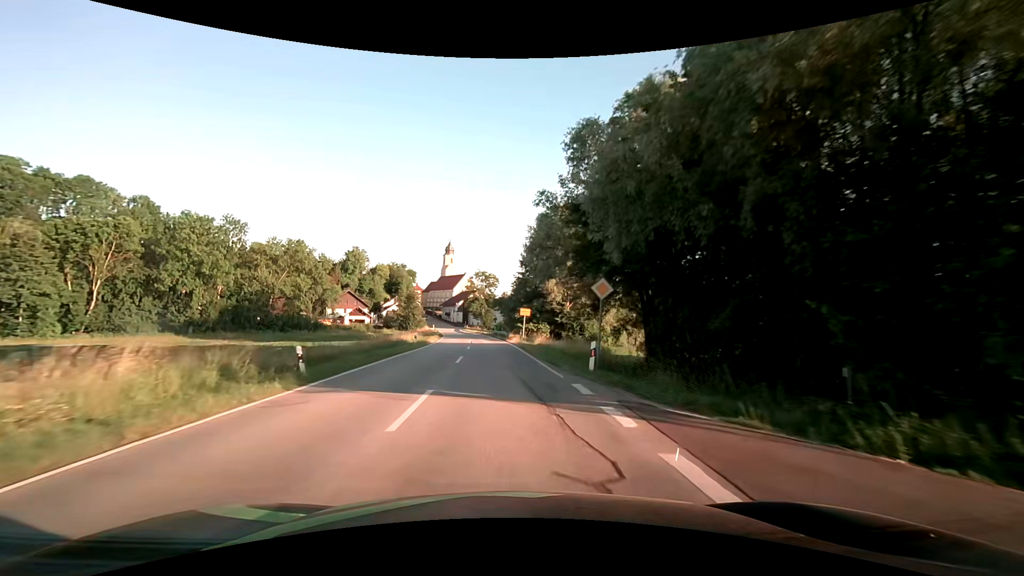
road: secondary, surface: asphalt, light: Day
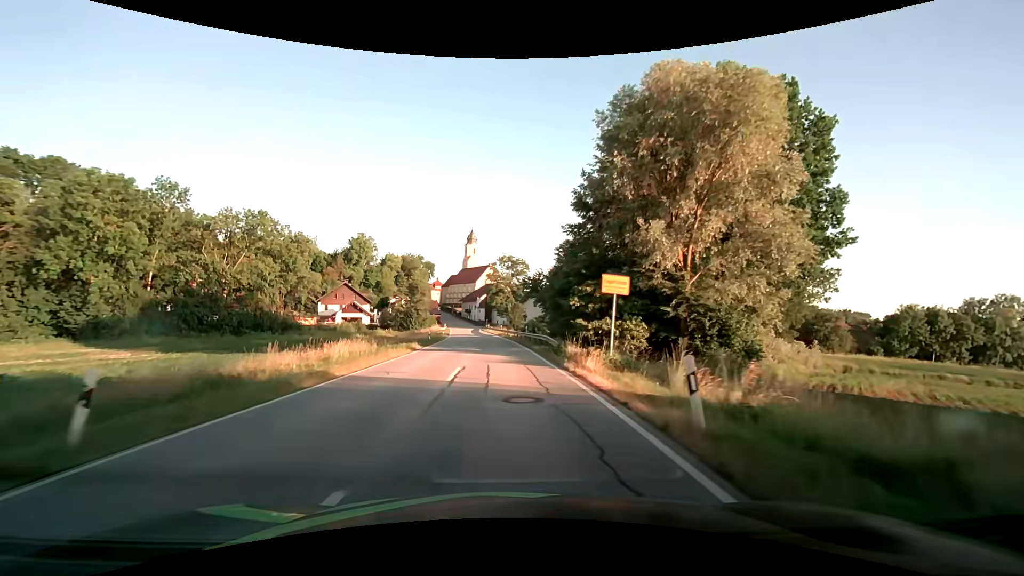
(-0.8, +29.9) m; -3°
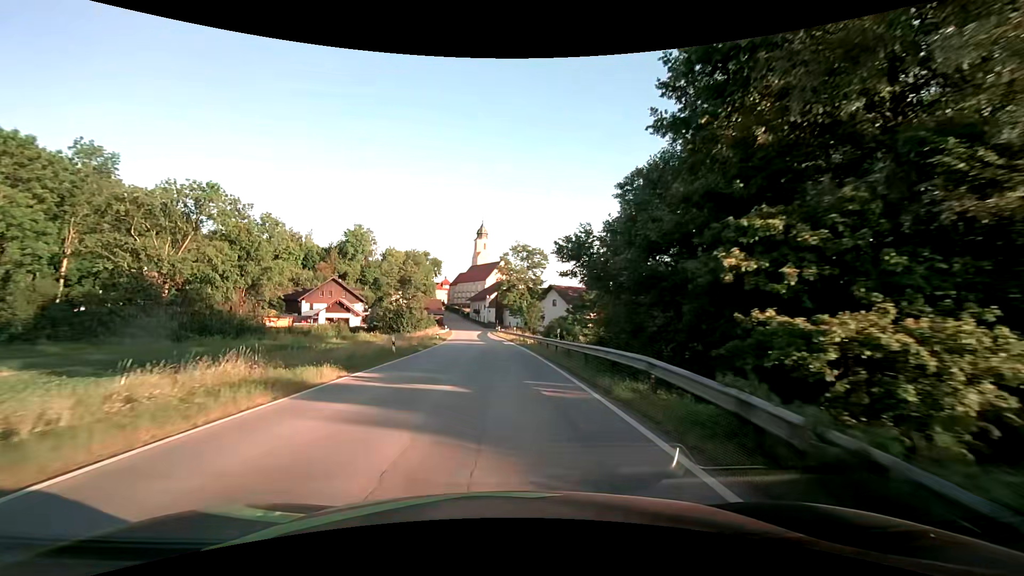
(-0.2, +17.9) m; -1°
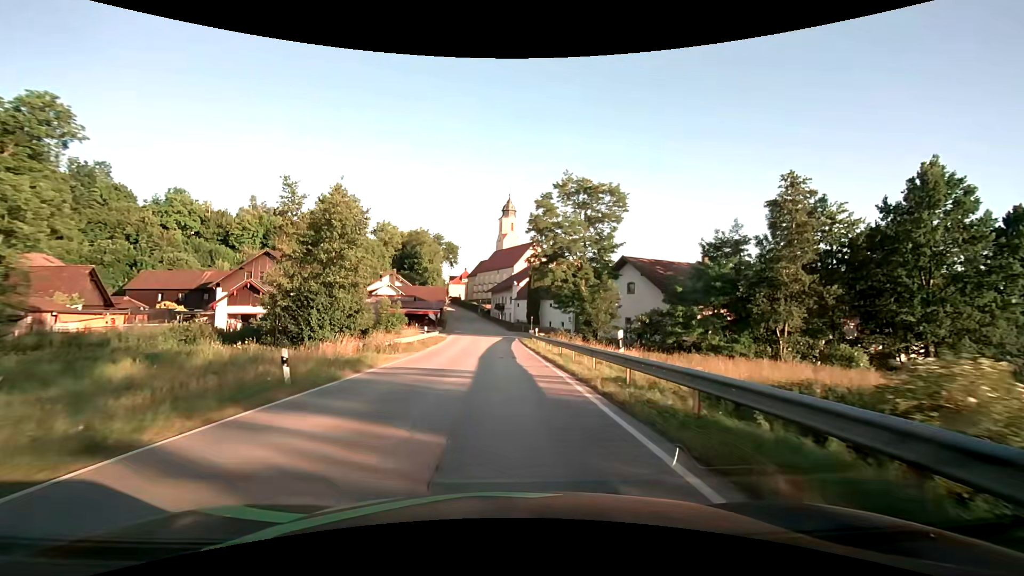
(-1.1, +42.1) m; -4°
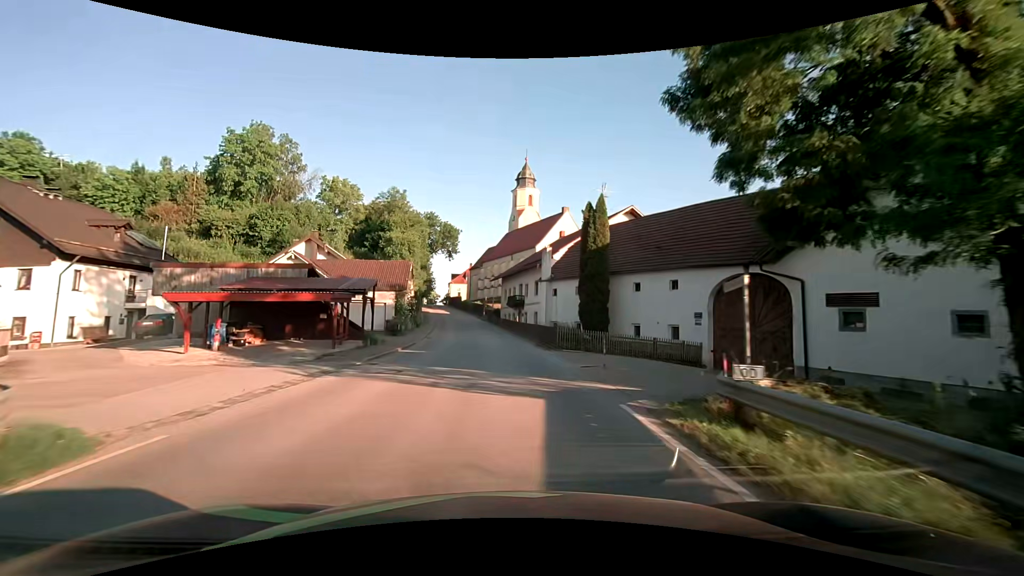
(-0.7, +40.7) m; -1°
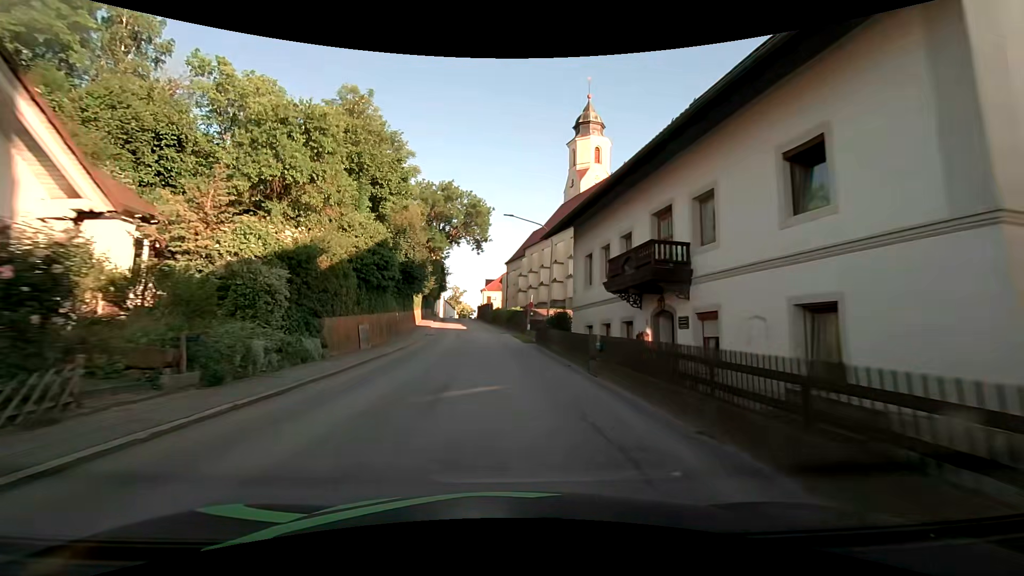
(-1.6, +38.9) m; -5°
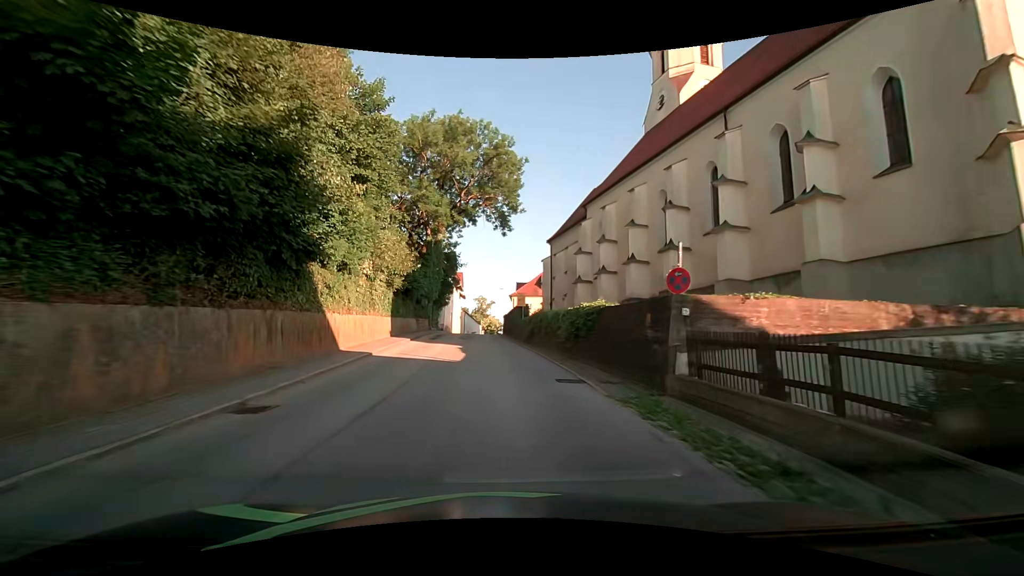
(-1.1, +30.2) m; -4°
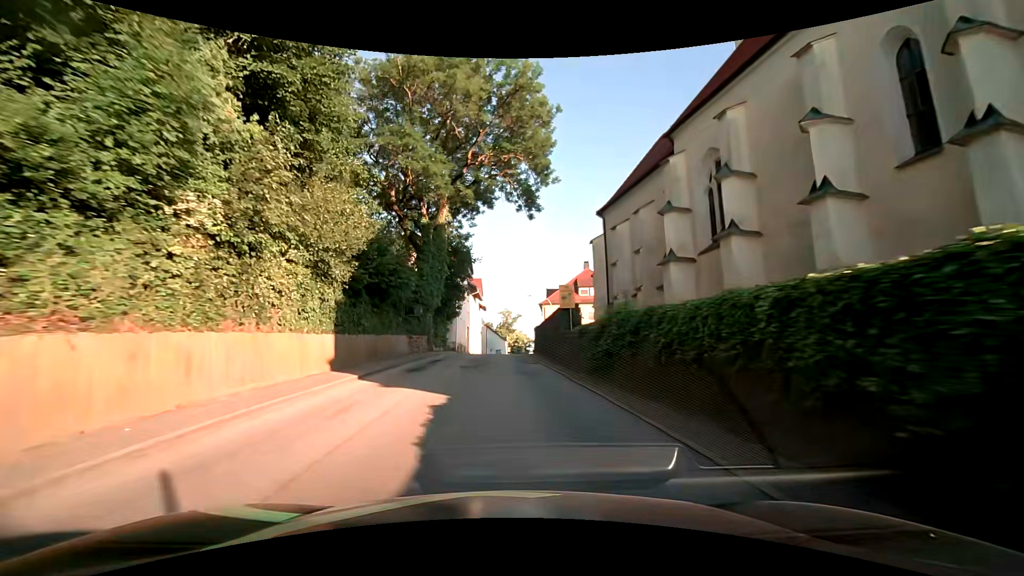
(-0.4, +14.9) m; -3°
(0, +10) (-1, +20) (-1, +30) (-1, +40) (0, +50) (0, +60) (+1, +70) (+2, +80) (+3, +90) (+4, +100) m
